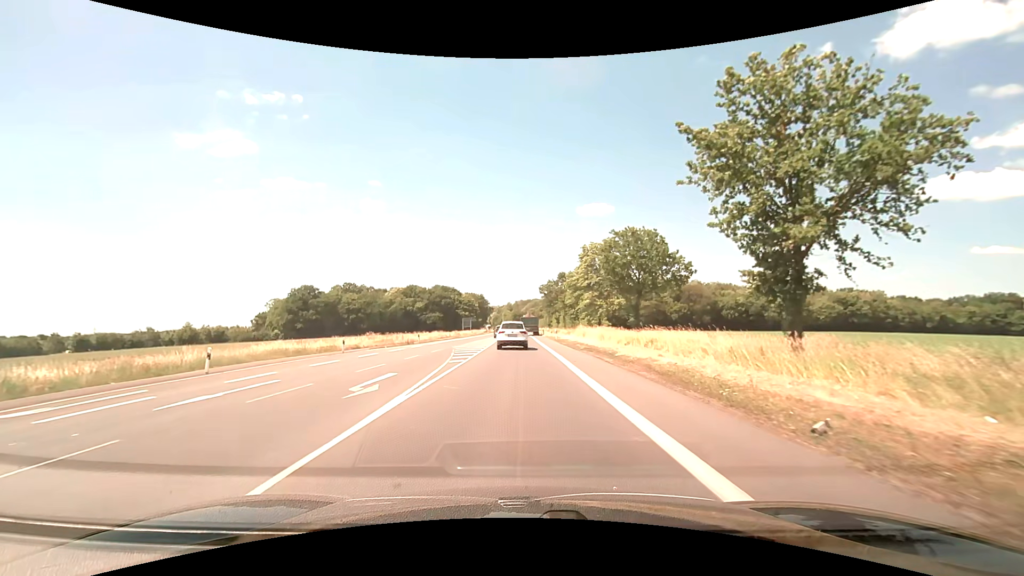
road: primary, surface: asphalt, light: Day
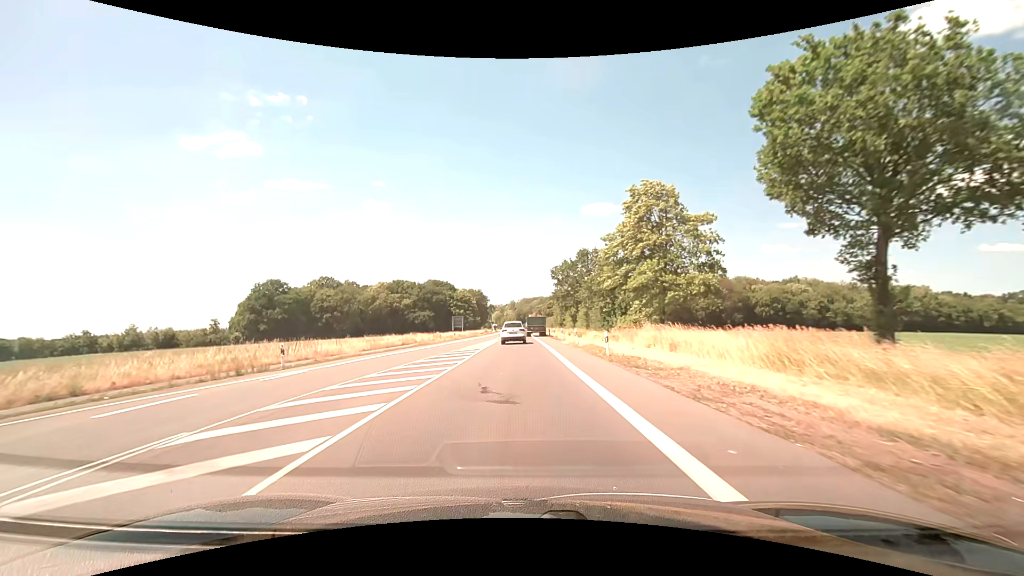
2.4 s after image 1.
(-0.1, +30.0) m; -1°
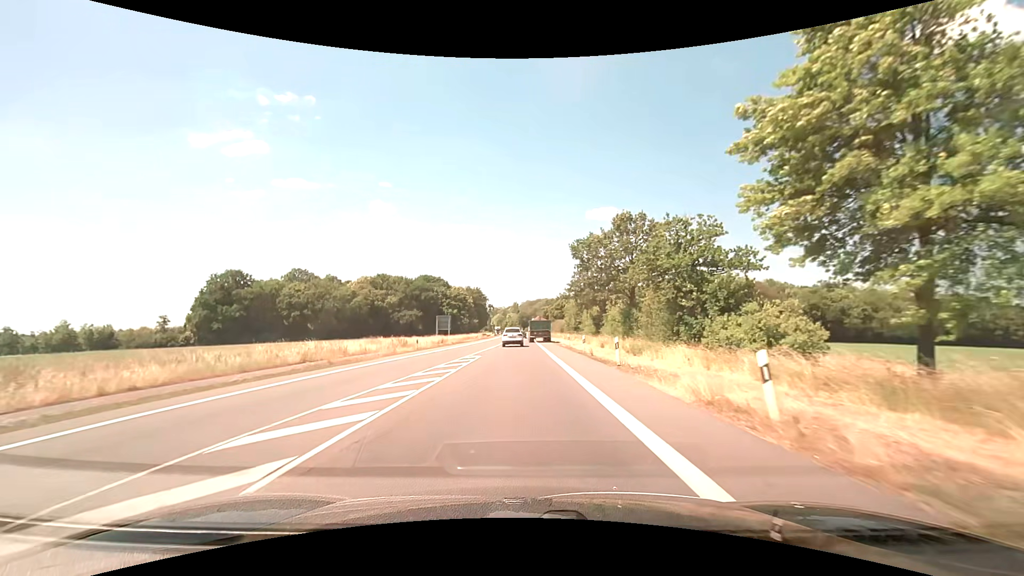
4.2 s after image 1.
(0.0, +25.9) m; 0°
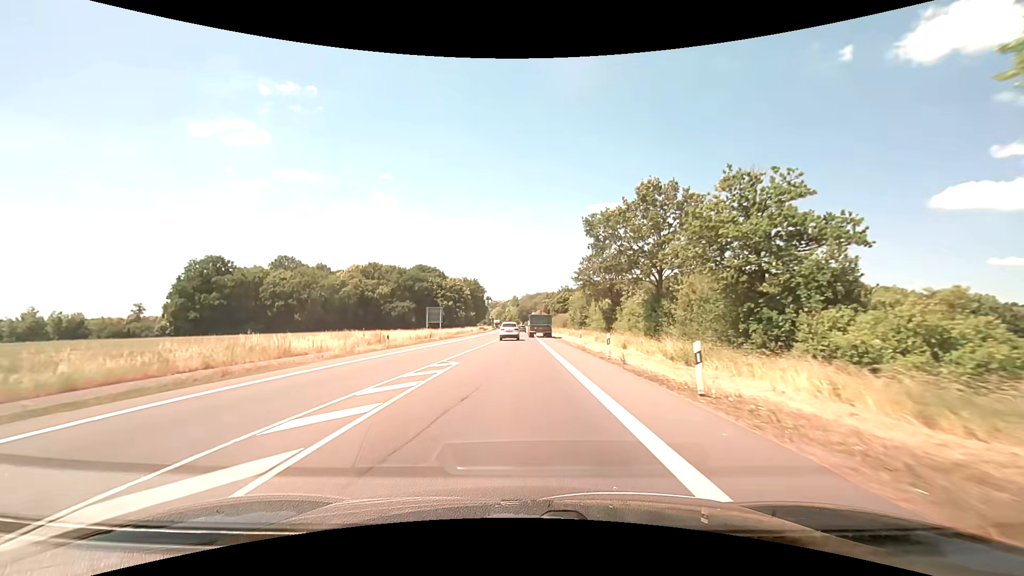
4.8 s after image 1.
(0.0, +9.1) m; 0°
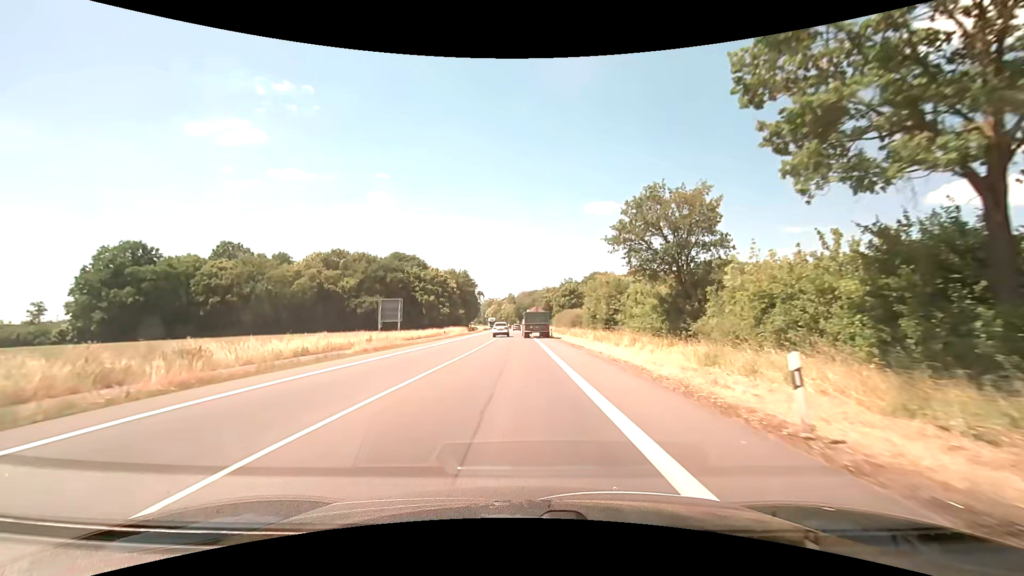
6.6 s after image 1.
(+0.2, +26.4) m; 0°
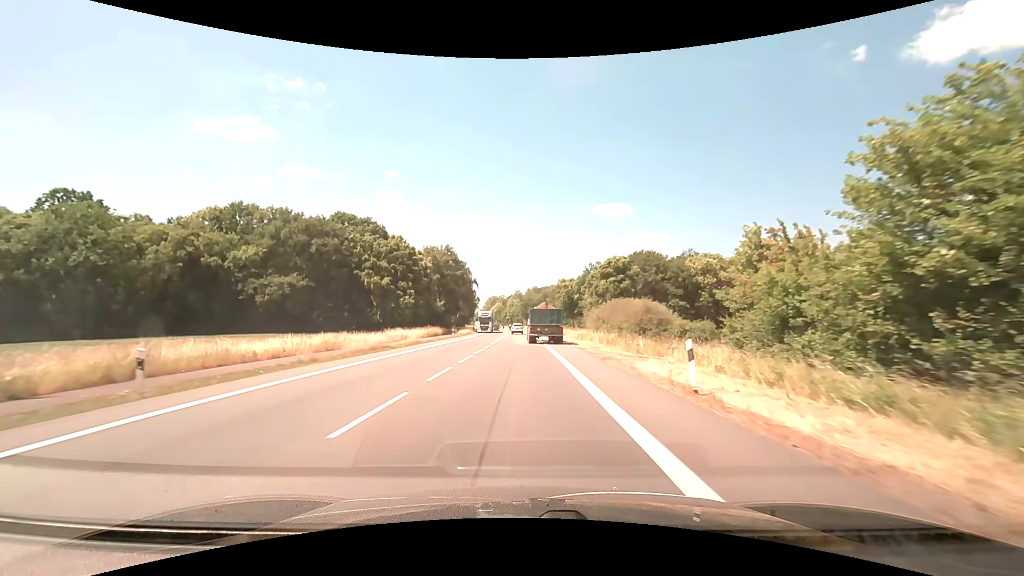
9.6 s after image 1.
(-0.3, +46.5) m; -1°
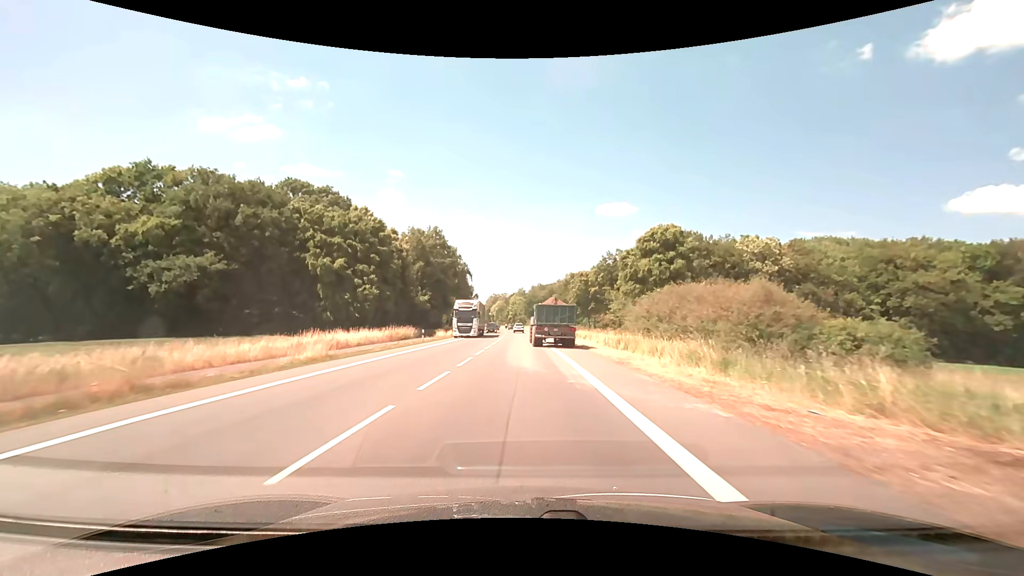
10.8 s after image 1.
(0.0, +20.0) m; 0°
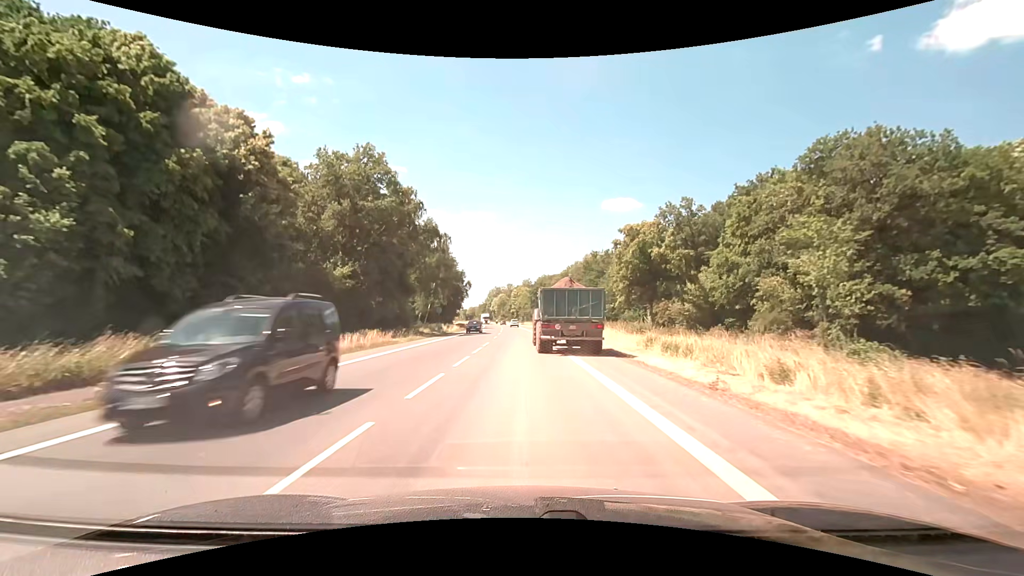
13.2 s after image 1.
(-0.1, +37.6) m; 0°
(0, +10) (0, +20) (0, +30) (-1, +40) (-1, +50) (-1, +60) (-1, +70) (-2, +80) (-2, +90) (-3, +100) m
